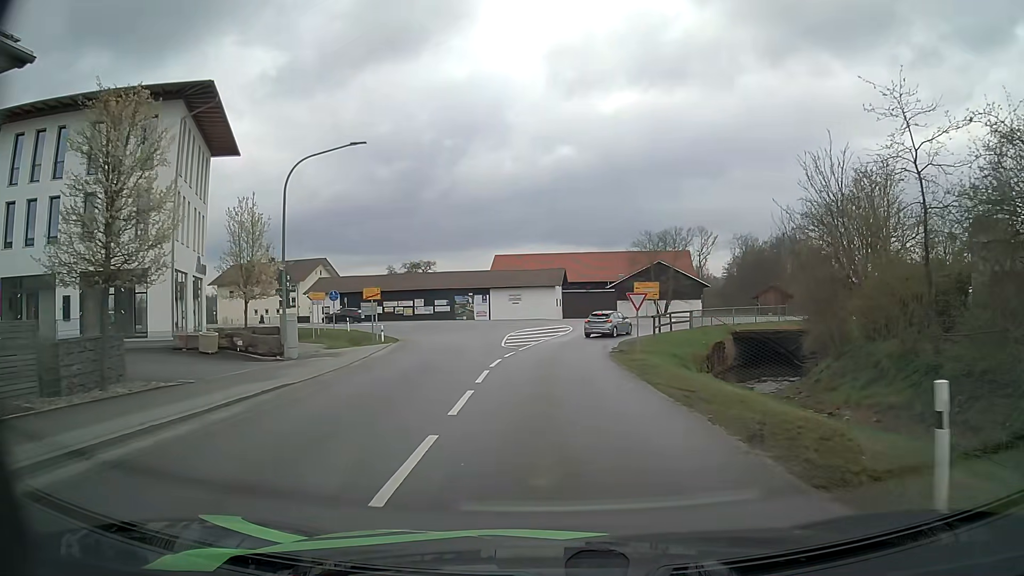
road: tertiary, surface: asphalt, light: Day
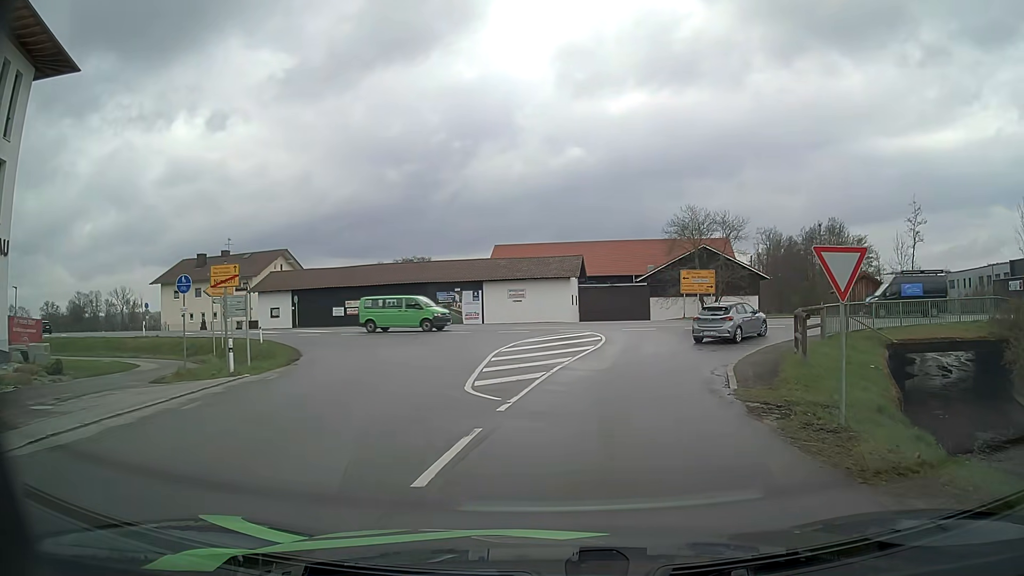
(-0.3, +17.3) m; 0°
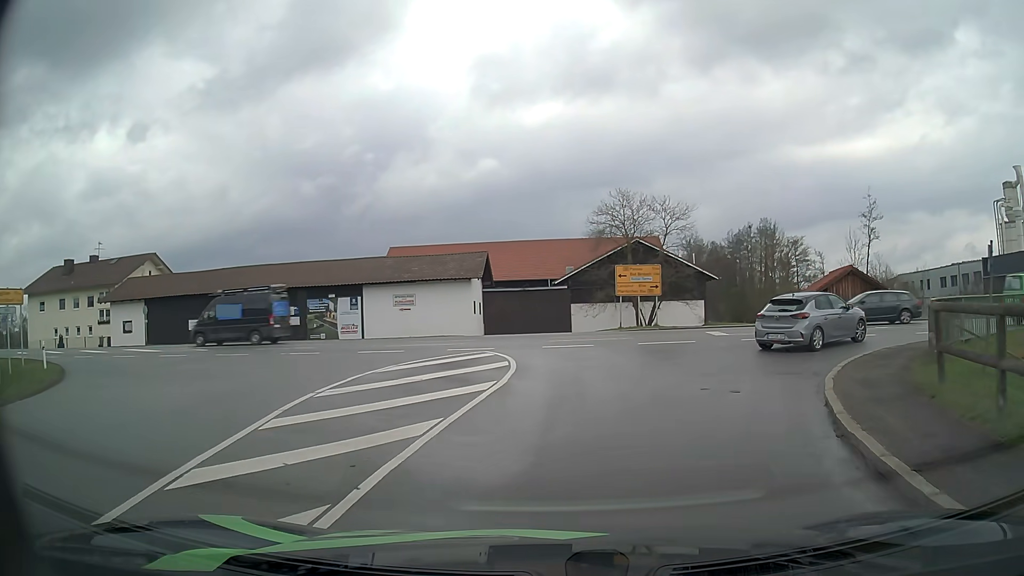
(+0.6, +10.9) m; +6°
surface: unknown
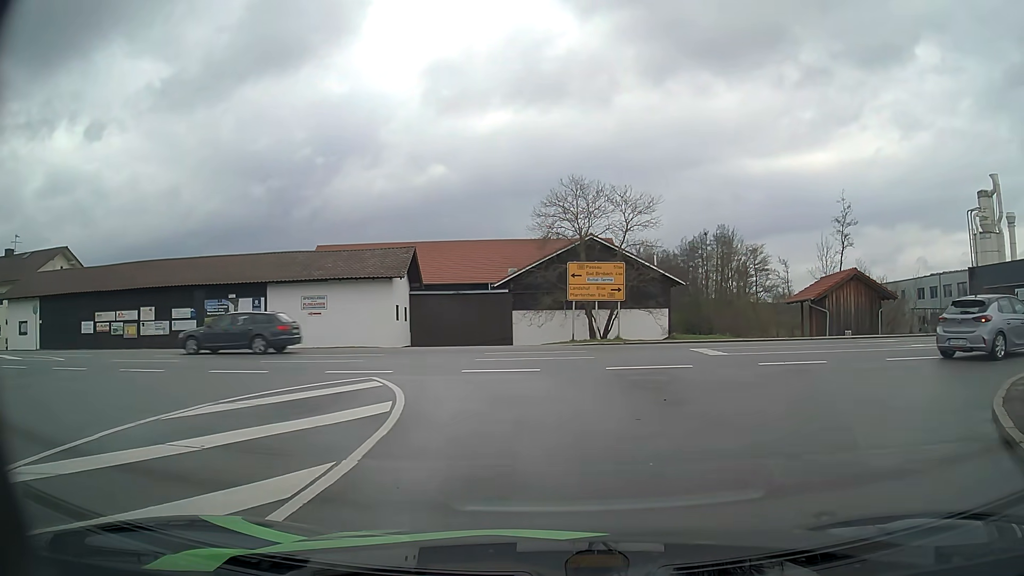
(+0.3, +6.8) m; +5°
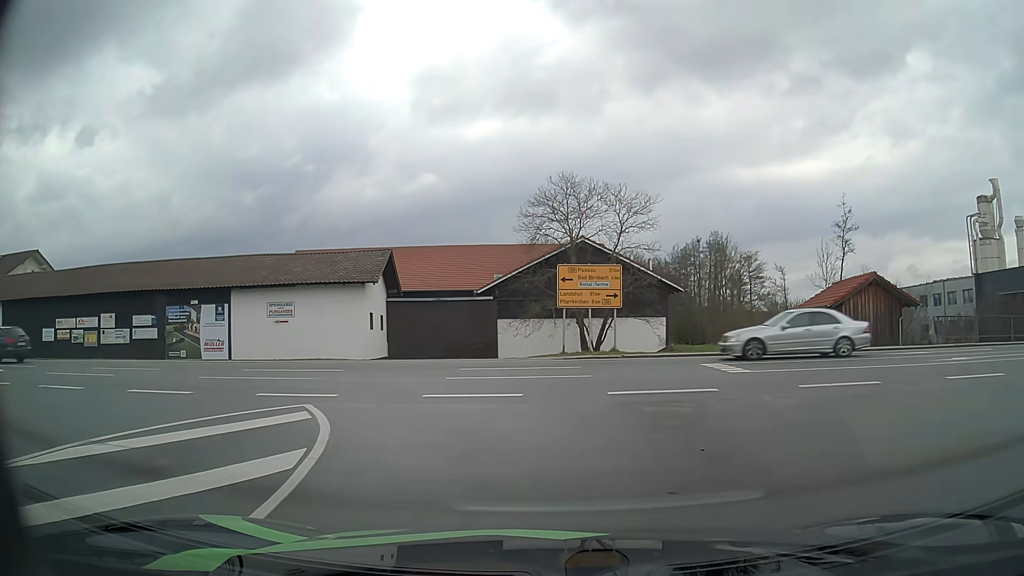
(0.0, +3.0) m; 0°
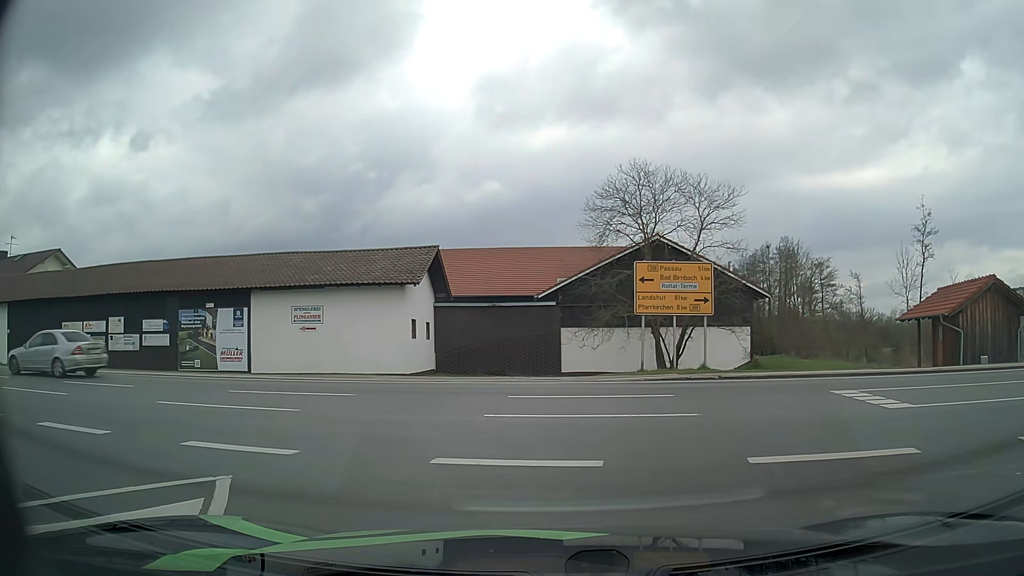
(-0.1, +4.3) m; -4°
